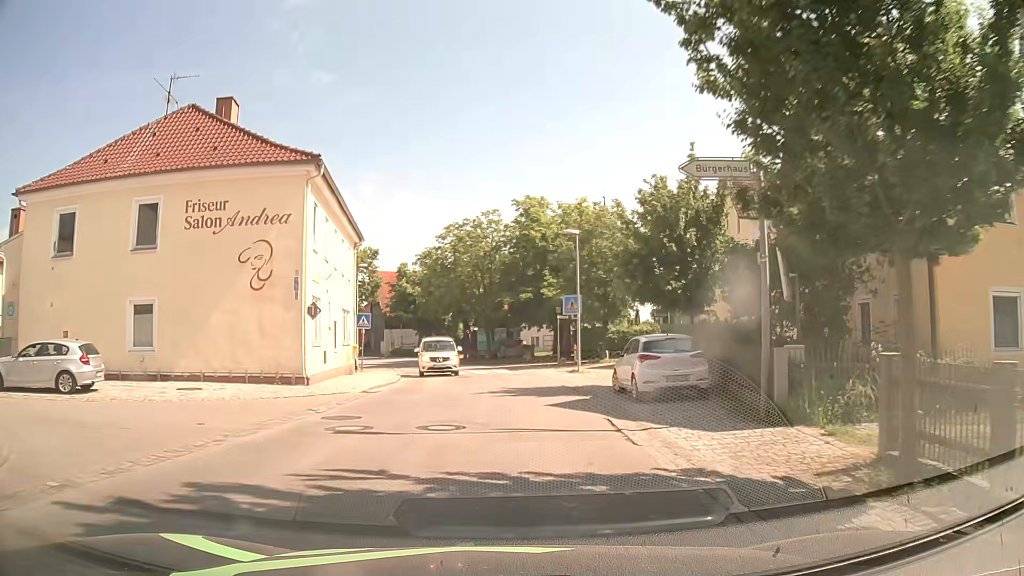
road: tertiary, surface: asphalt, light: Day
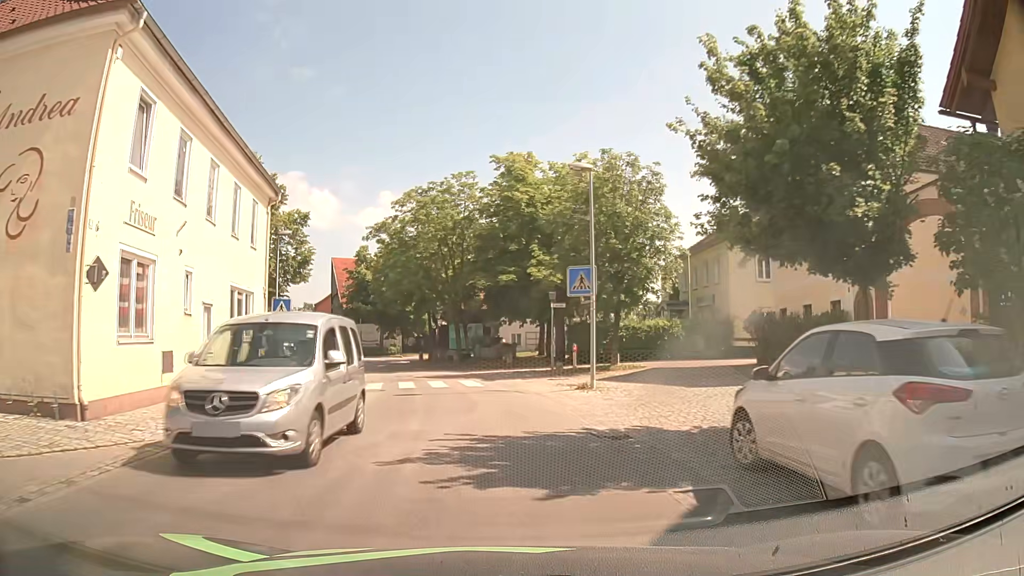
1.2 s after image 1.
(+0.2, +11.0) m; +3°
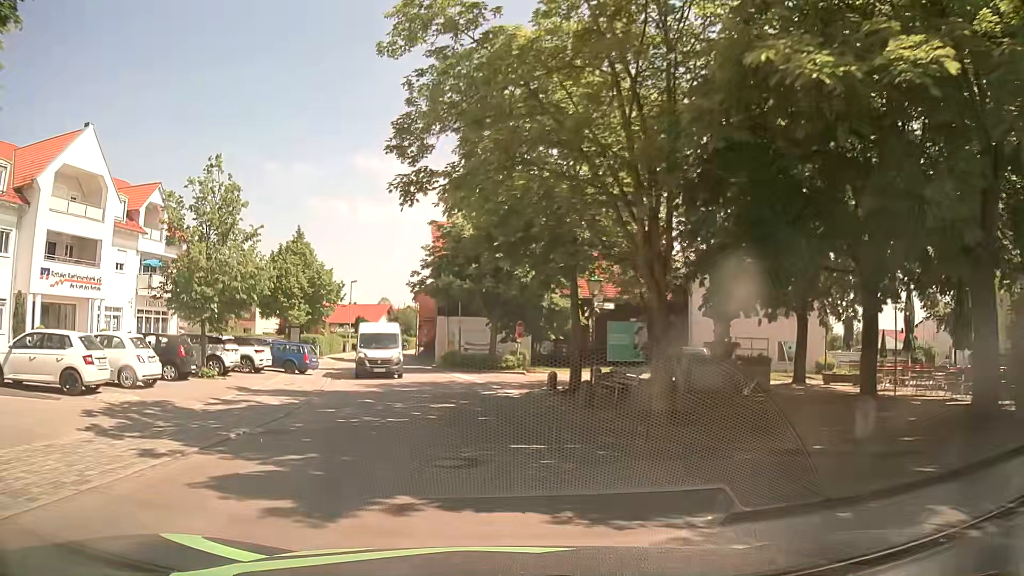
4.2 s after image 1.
(-2.7, +26.5) m; -13°
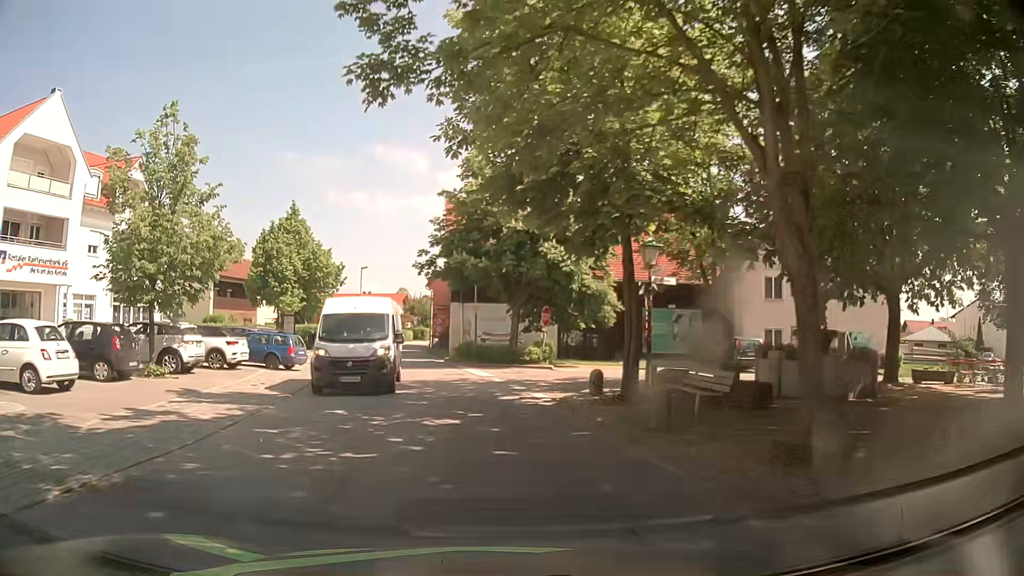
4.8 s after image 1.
(-0.1, +5.3) m; -2°
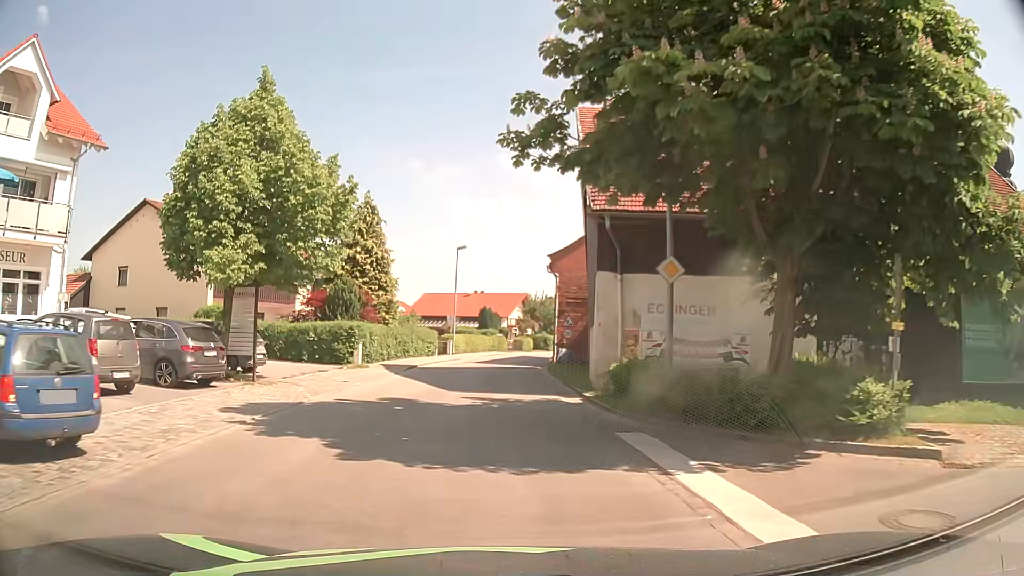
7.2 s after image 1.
(-1.8, +21.1) m; -11°
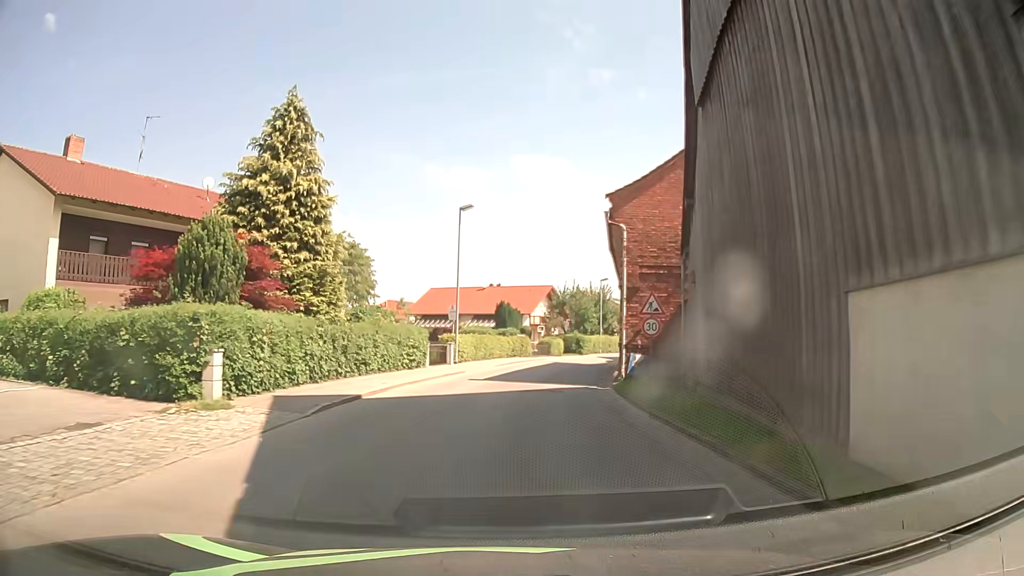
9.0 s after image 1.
(-0.3, +16.3) m; -1°
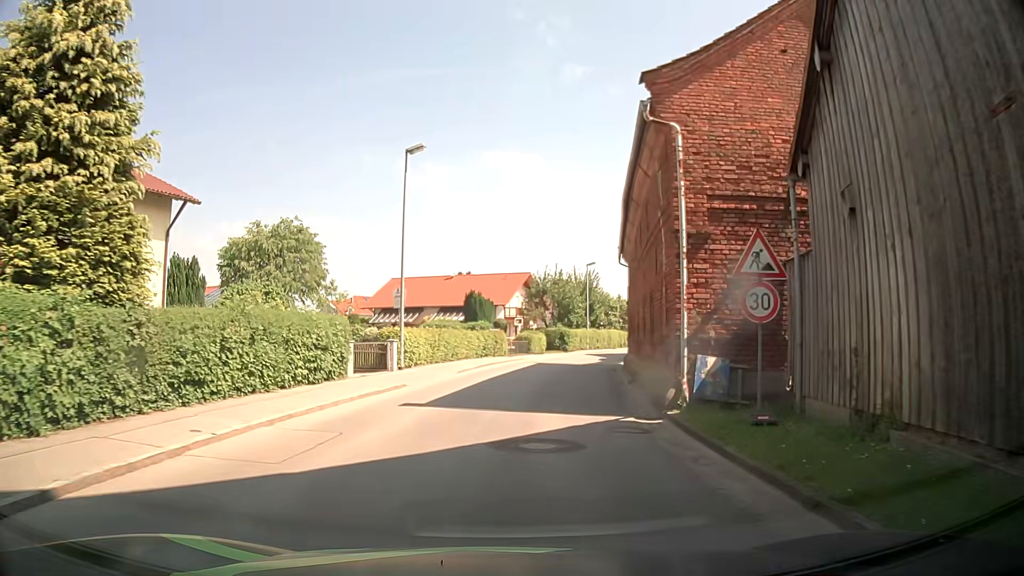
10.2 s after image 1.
(+0.2, +10.3) m; +3°
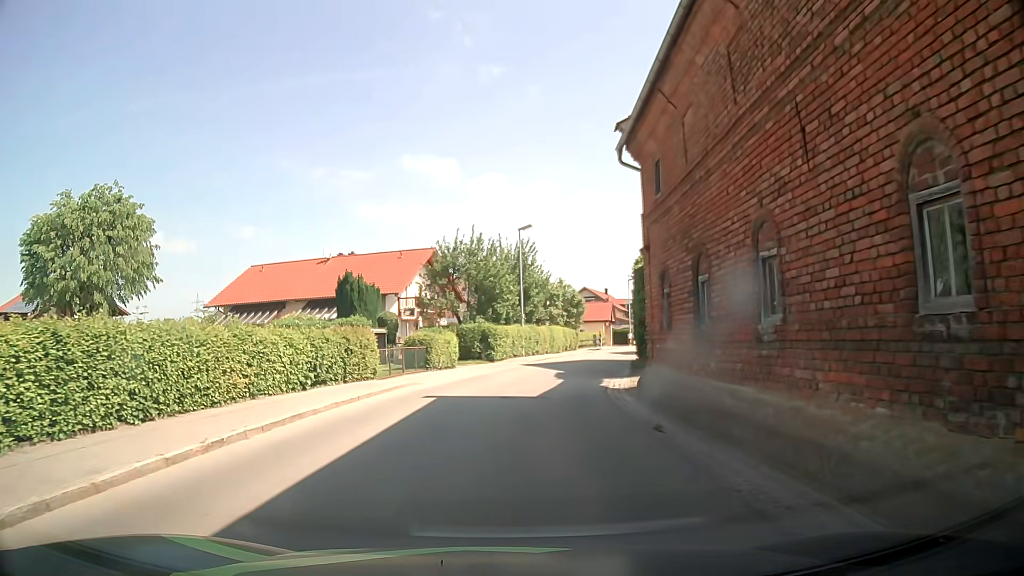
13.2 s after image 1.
(+1.1, +20.8) m; +6°
(0, +10) (+1, +20) (+3, +30) (+6, +39) (+9, +49) (+12, +58) (+15, +68) (+19, +77) (+23, +86) (+27, +96) m
